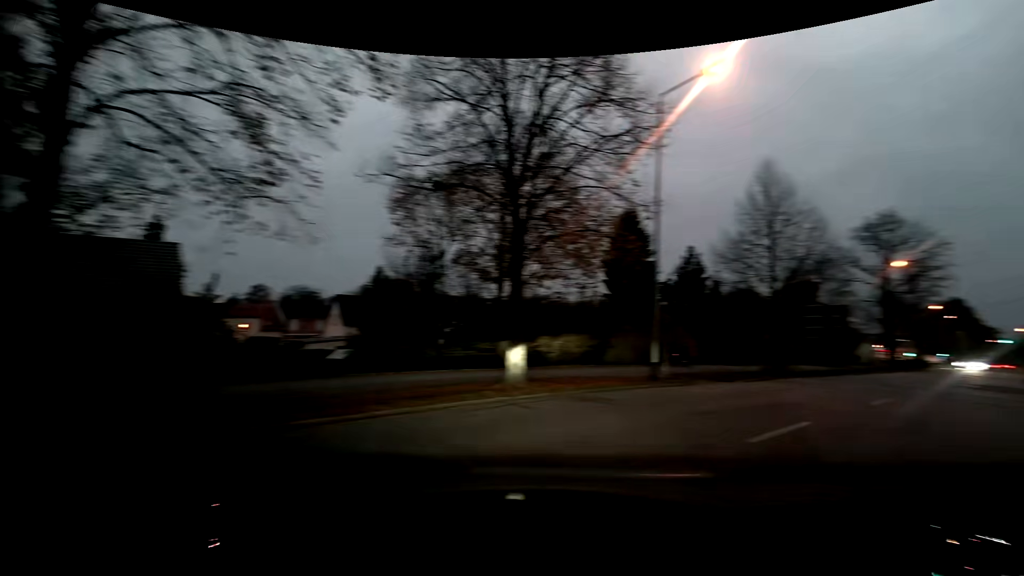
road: residential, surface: asphalt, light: Dusk
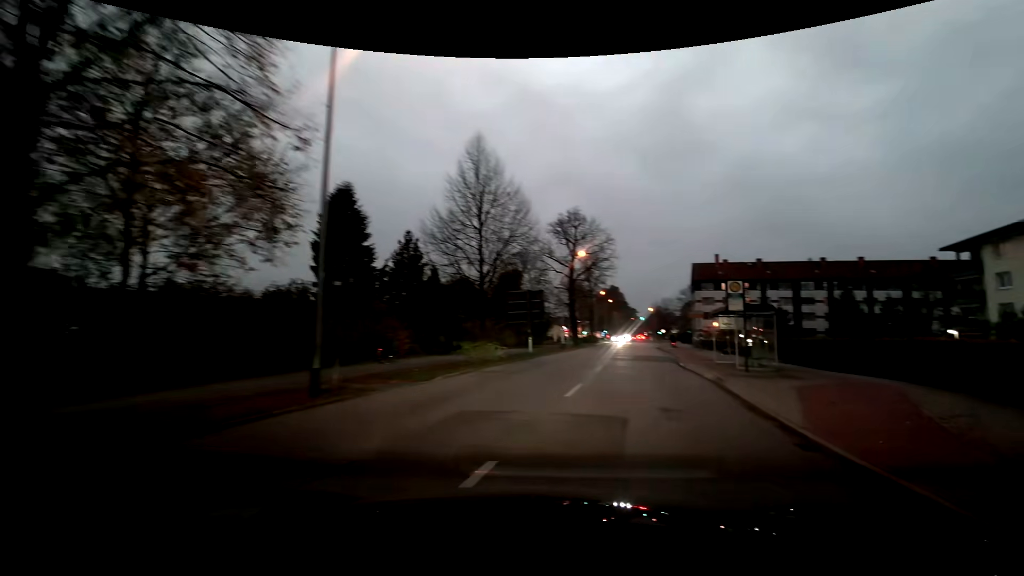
(+1.7, +5.1) m; +30°
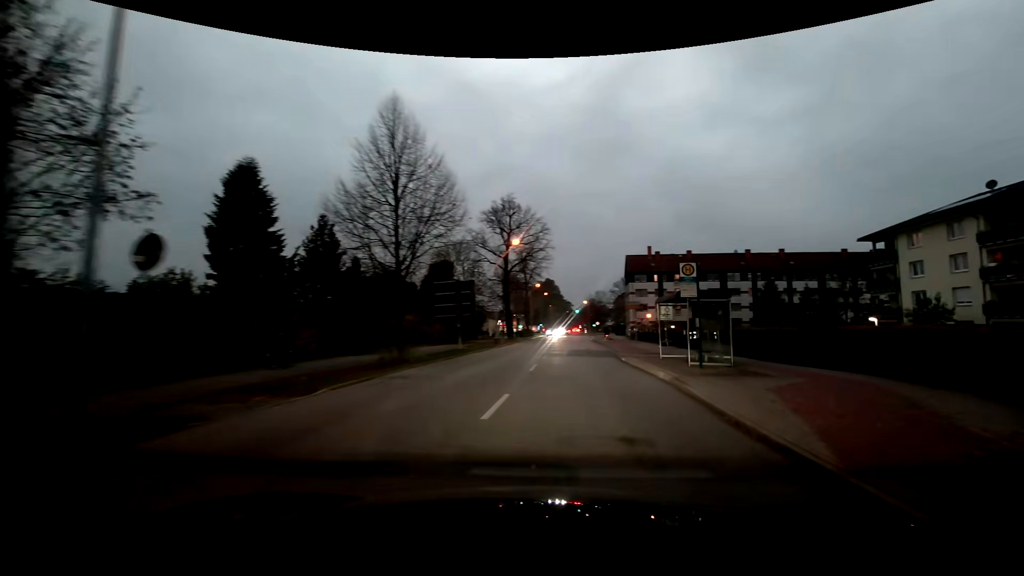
(+0.3, +3.8) m; +8°
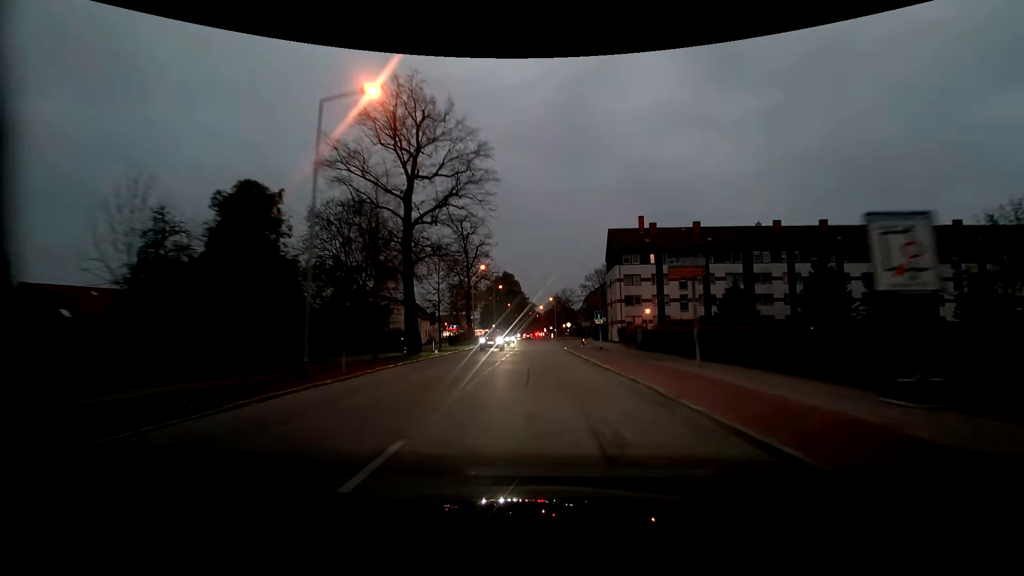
(+1.6, +32.4) m; +3°
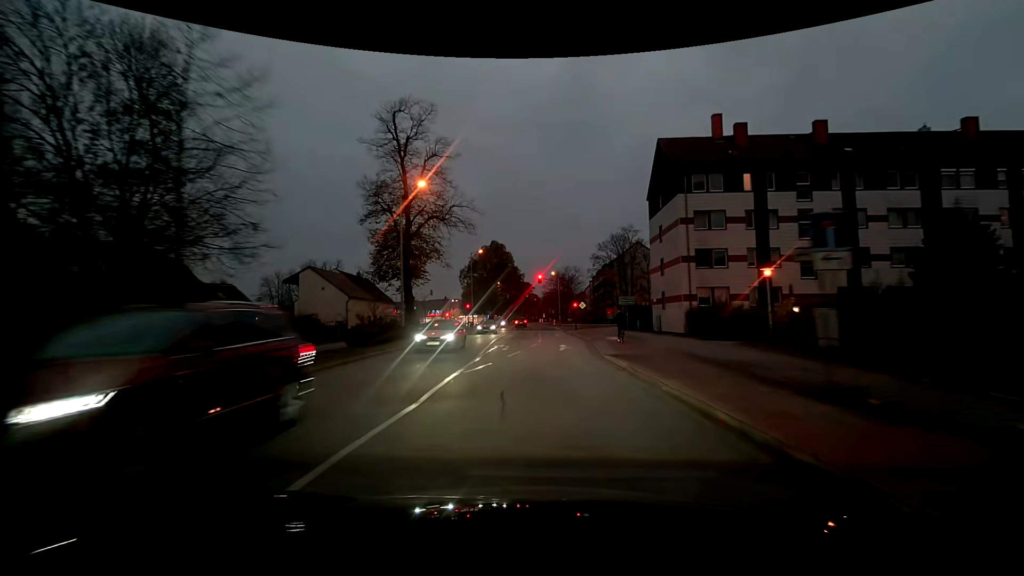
(+0.2, +30.8) m; +1°
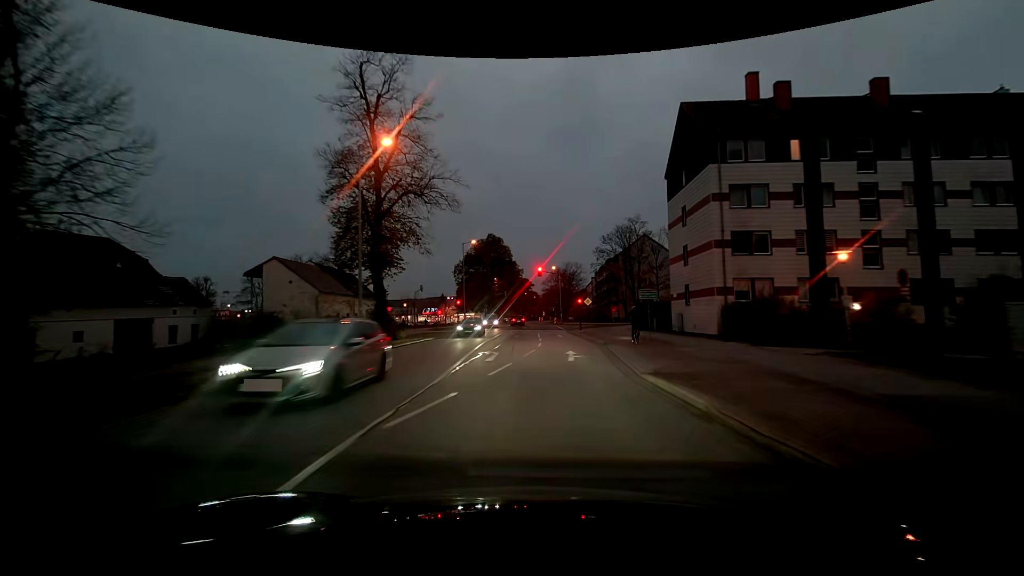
(0.0, +6.7) m; -1°
